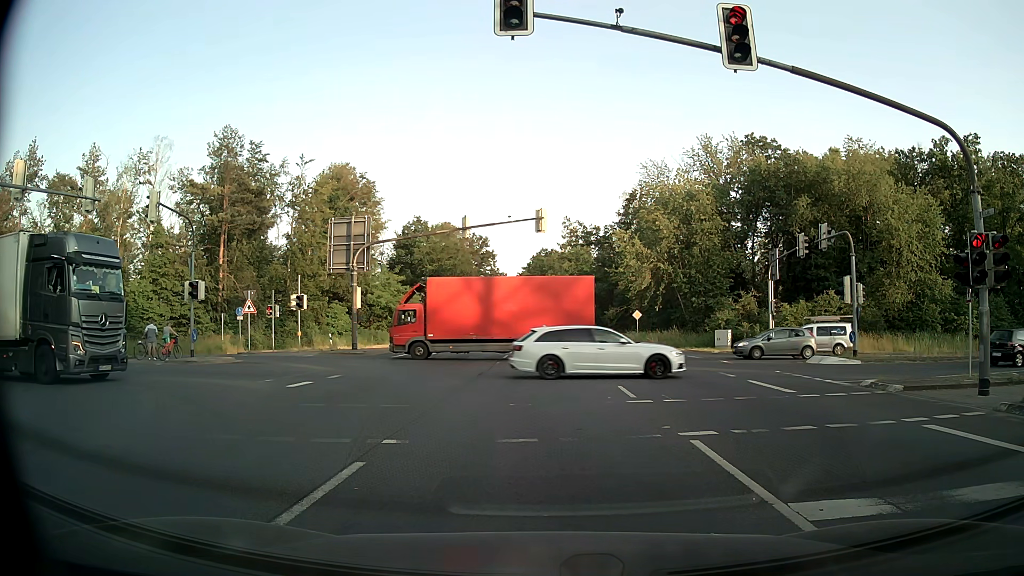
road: primary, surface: asphalt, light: Day
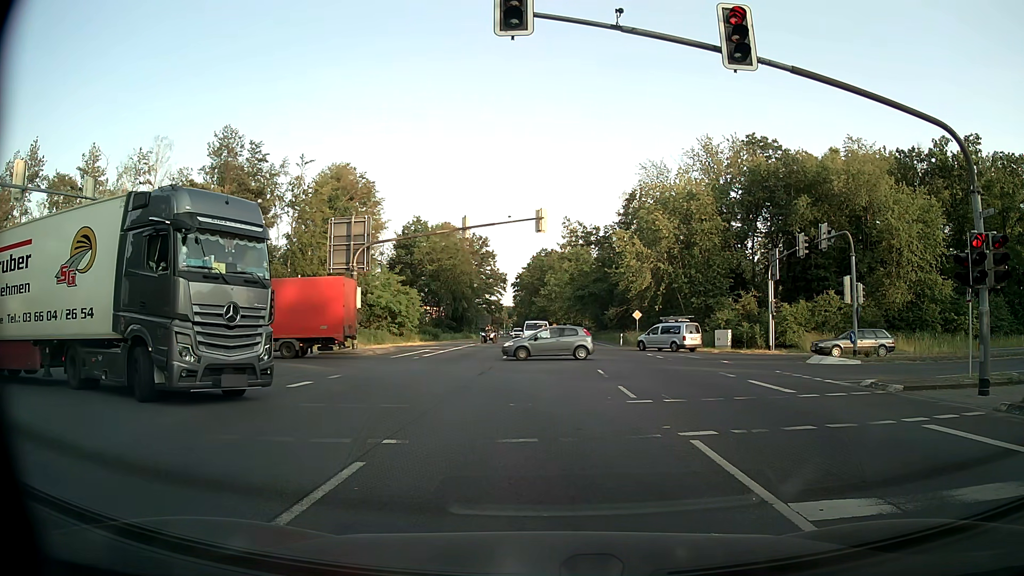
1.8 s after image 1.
(0.0, 0.0) m; 0°
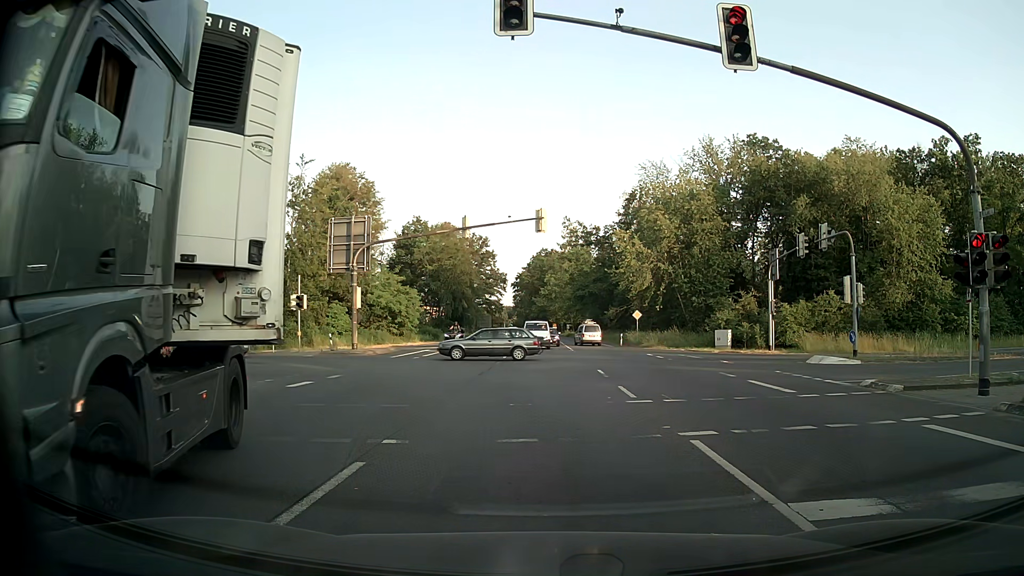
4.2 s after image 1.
(0.0, 0.0) m; 0°
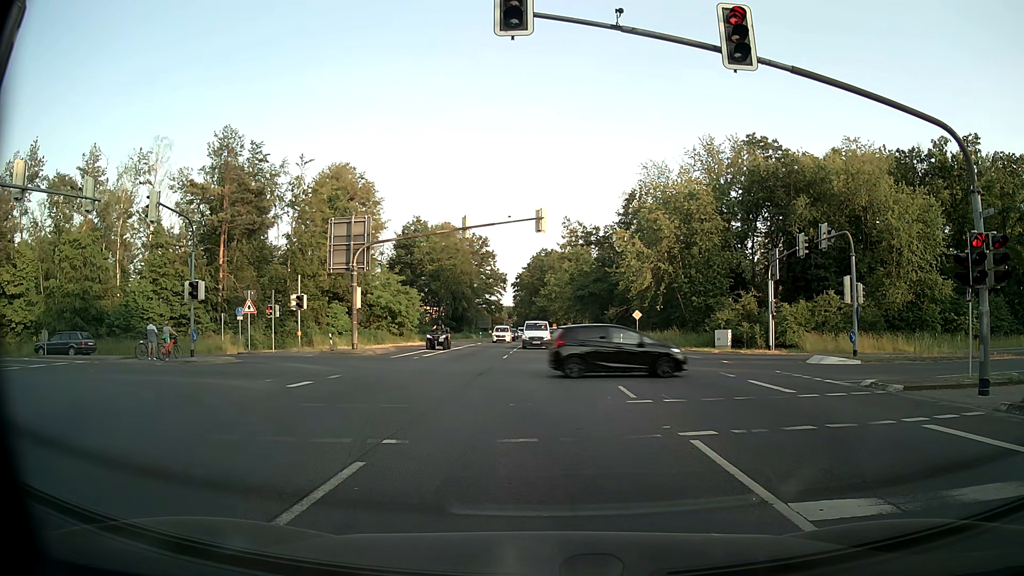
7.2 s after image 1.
(0.0, 0.0) m; 0°
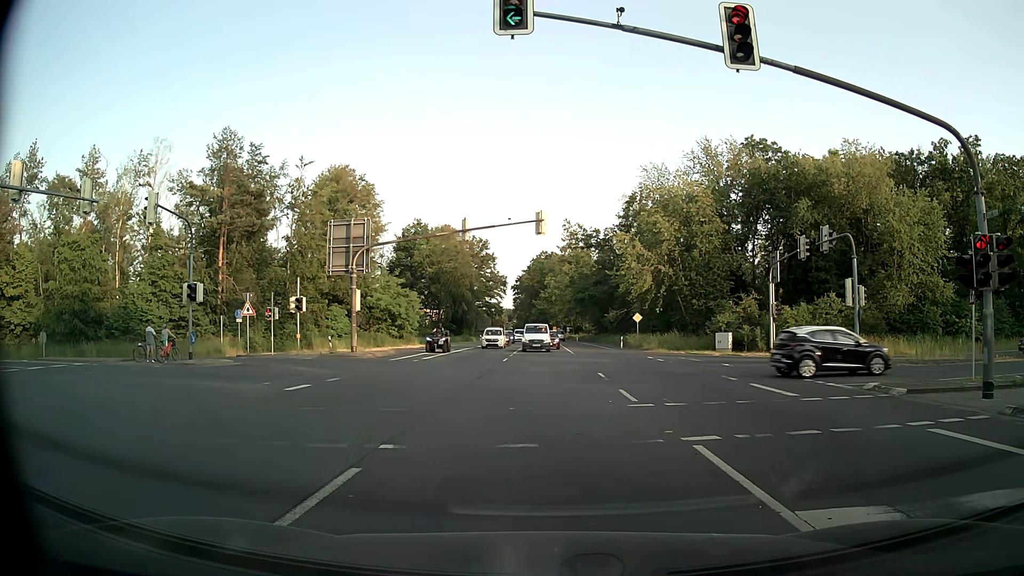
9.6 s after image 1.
(0.0, +0.2) m; 0°
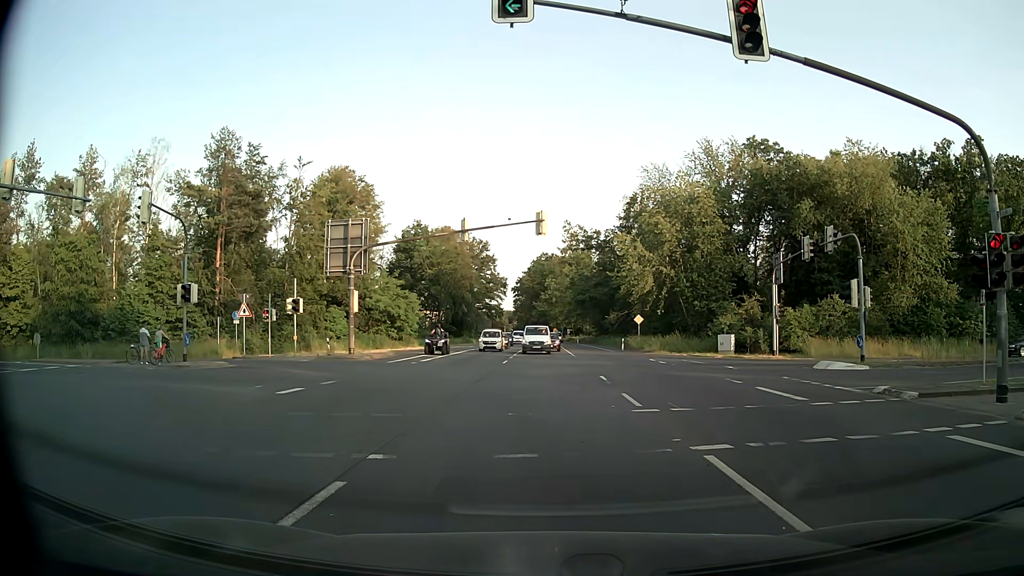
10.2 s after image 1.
(0.0, +0.6) m; -1°
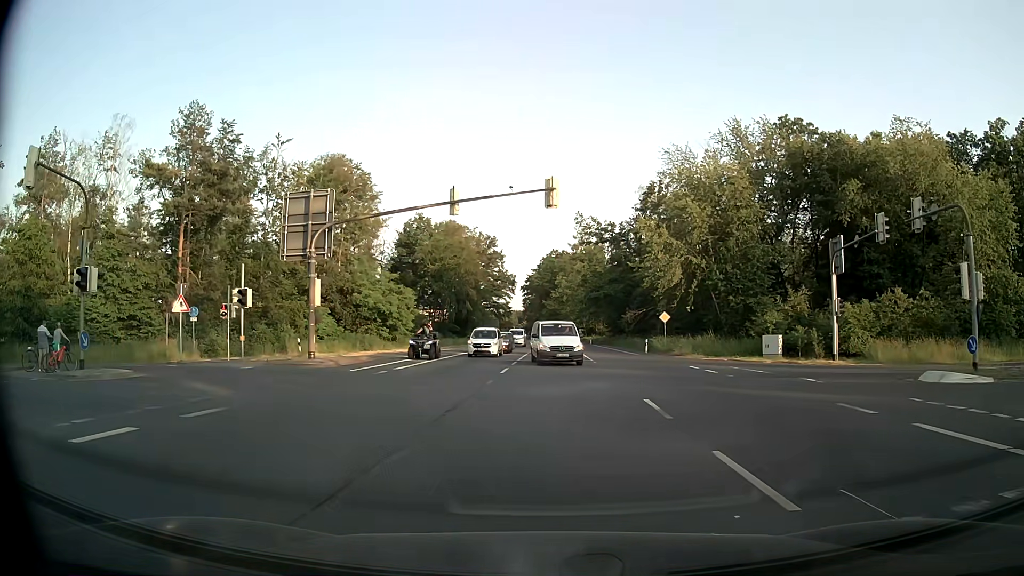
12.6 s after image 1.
(0.0, +8.3) m; 0°
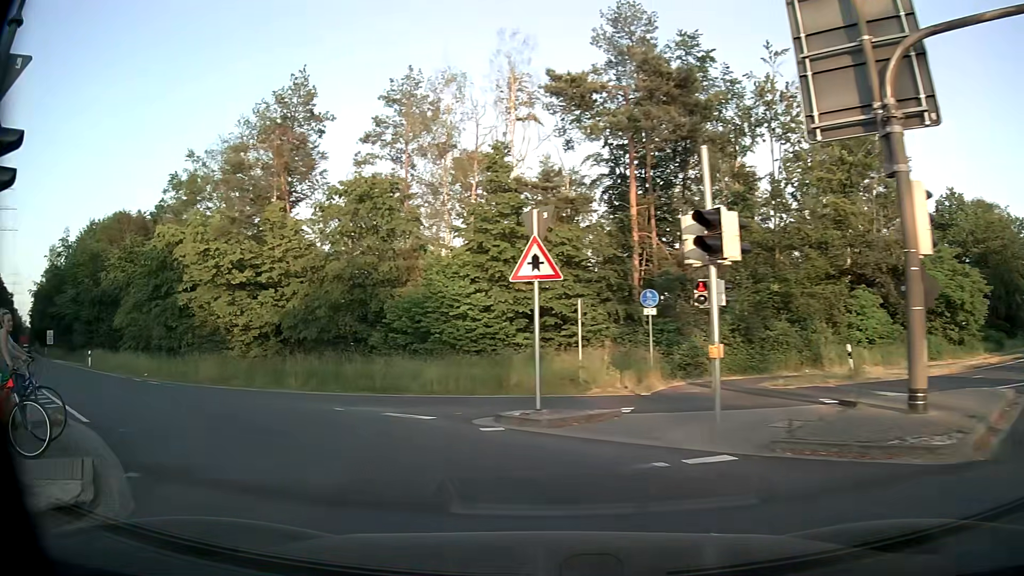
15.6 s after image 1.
(-6.4, +18.2) m; -45°
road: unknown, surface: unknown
